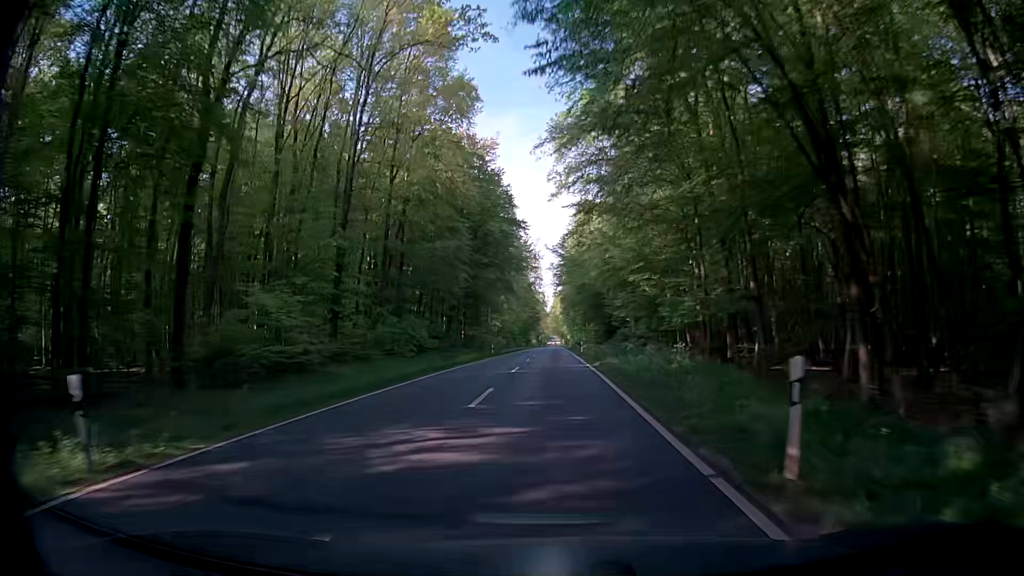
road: secondary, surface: asphalt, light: Day
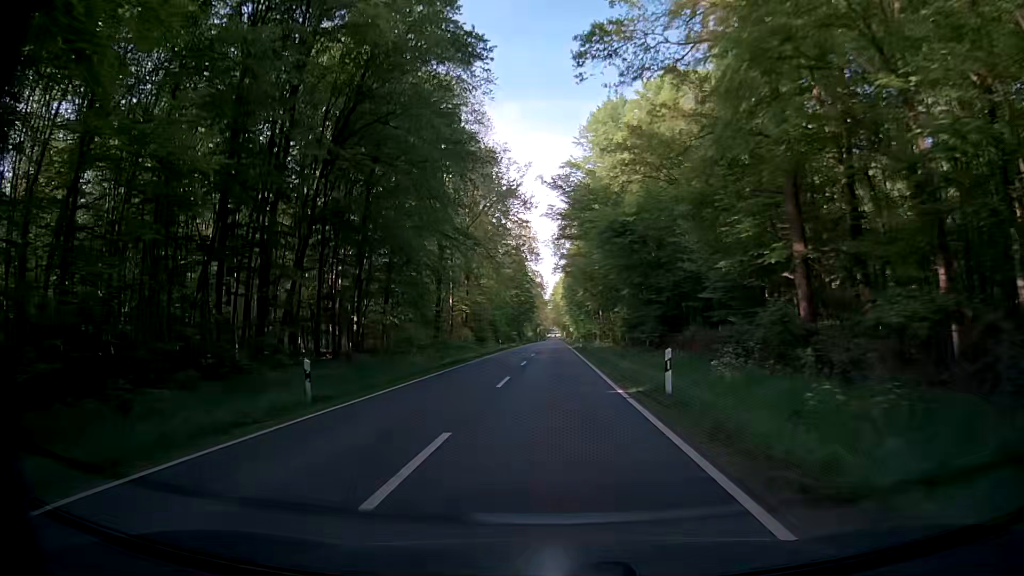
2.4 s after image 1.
(-1.1, +43.2) m; -1°
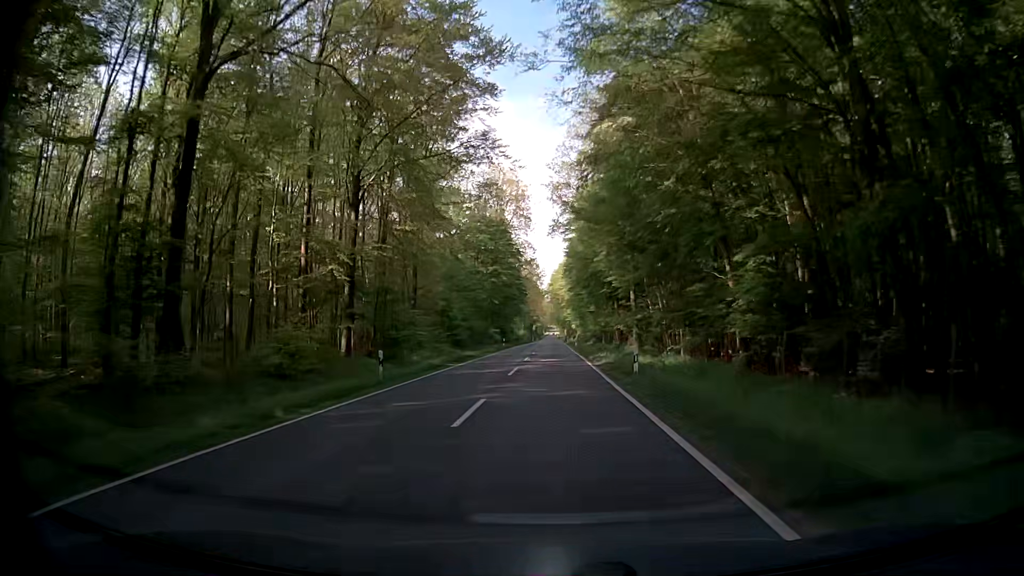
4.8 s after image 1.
(+0.1, +43.5) m; 0°
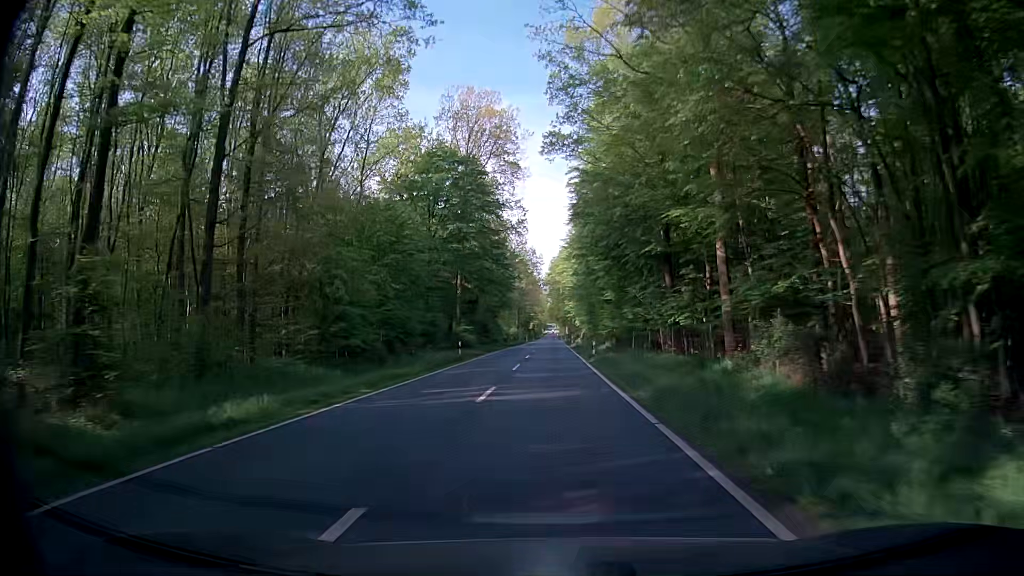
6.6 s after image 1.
(-0.1, +32.5) m; 0°
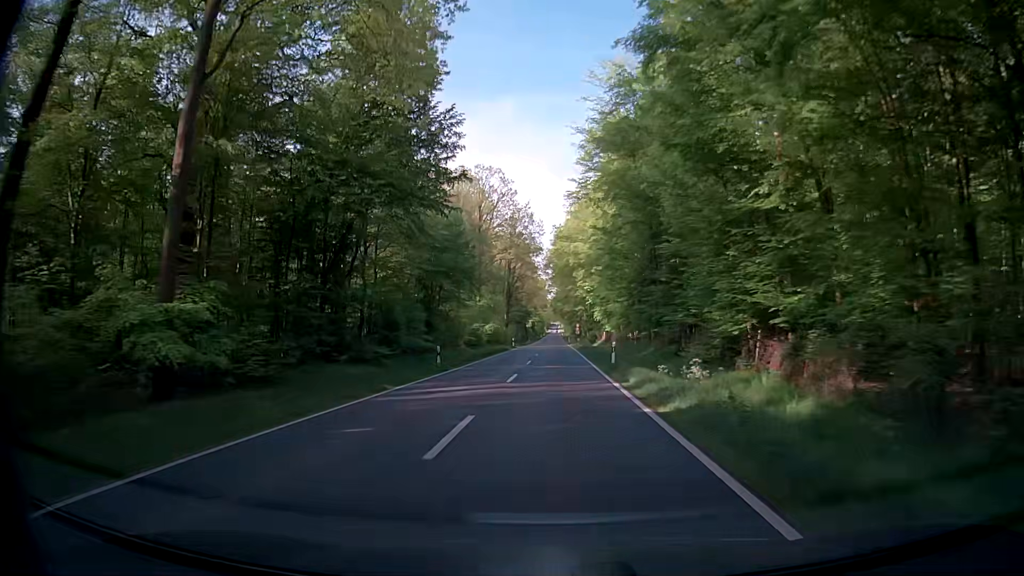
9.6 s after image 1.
(+0.1, +54.0) m; 0°
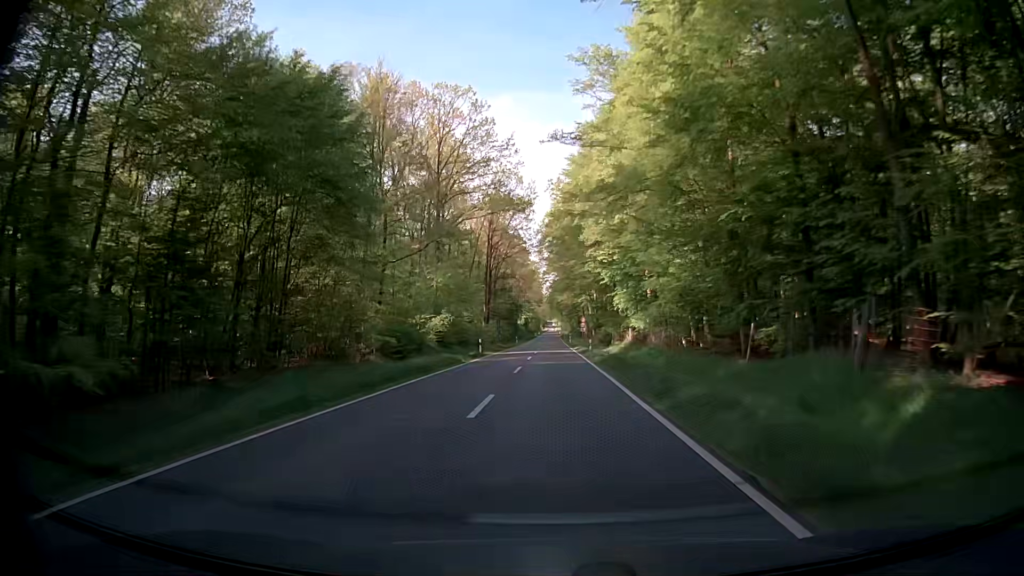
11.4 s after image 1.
(+0.1, +32.4) m; -1°
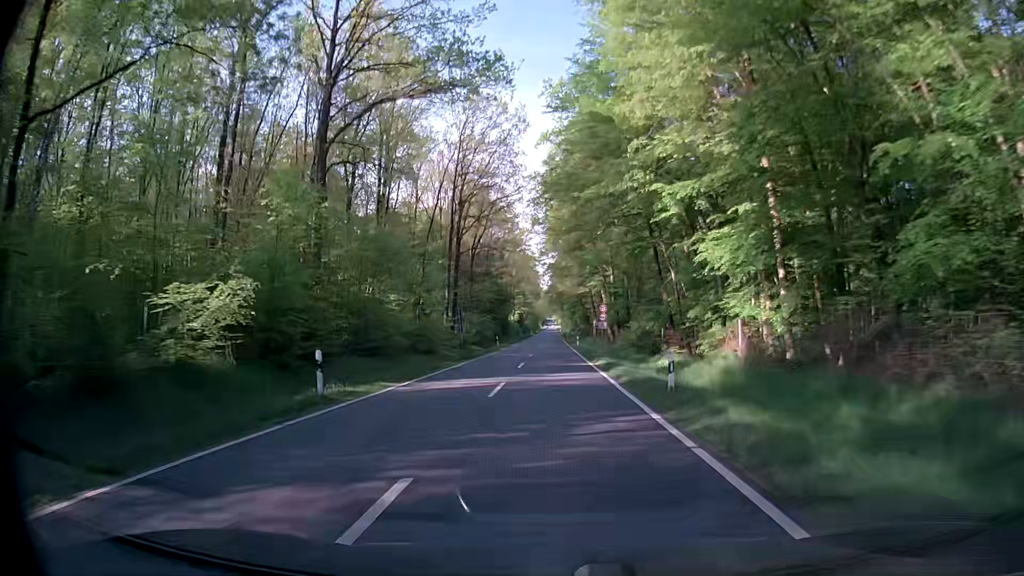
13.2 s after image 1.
(+0.8, +32.4) m; +1°
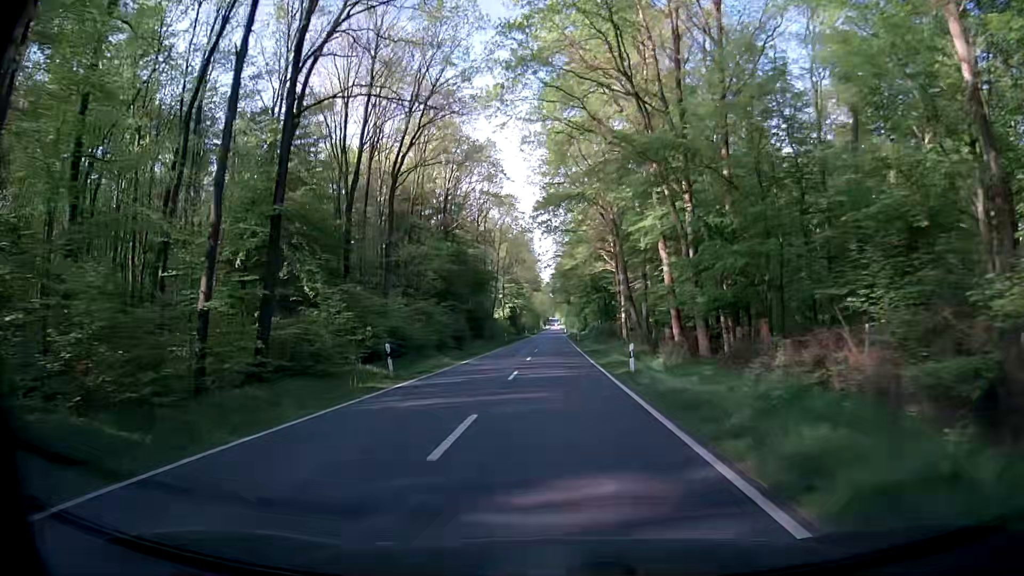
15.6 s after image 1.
(+0.3, +43.2) m; 0°
(0, +10) (0, +20) (0, +30) (0, +40) (0, +50) (0, +60) (0, +70) (+1, +80) (+1, +90) (+1, +100) m
